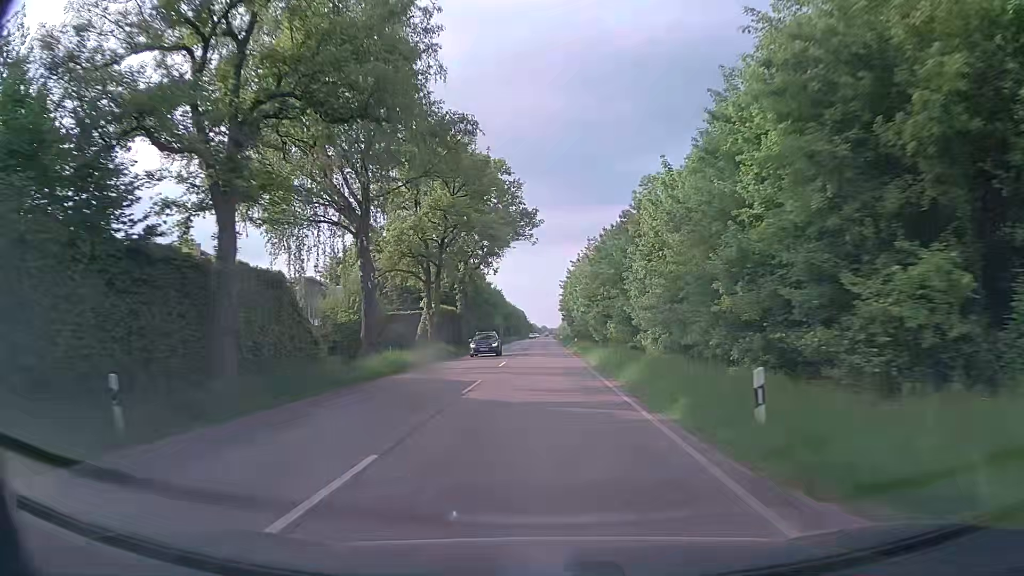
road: secondary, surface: asphalt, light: Day
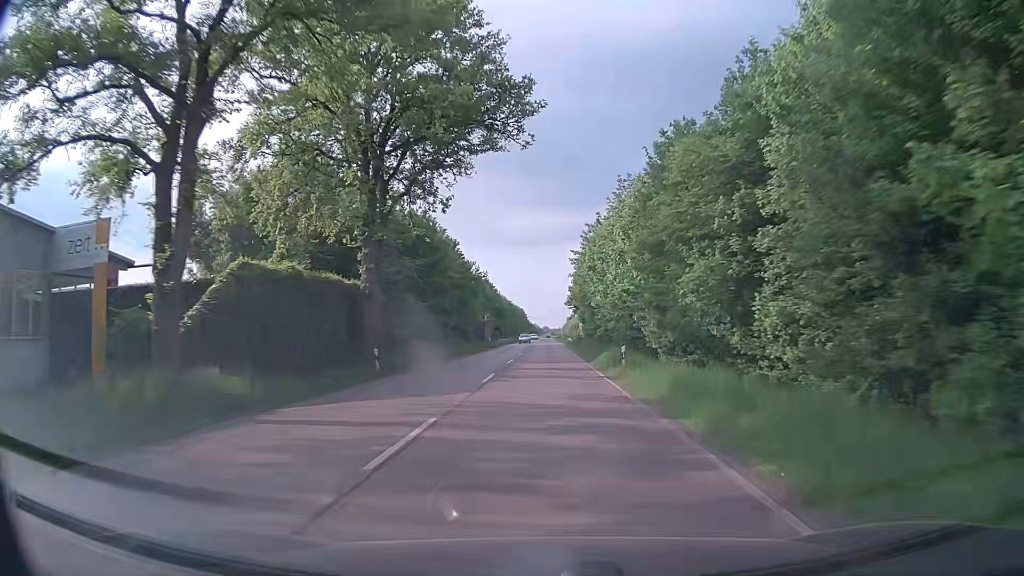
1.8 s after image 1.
(-0.1, +32.8) m; 0°
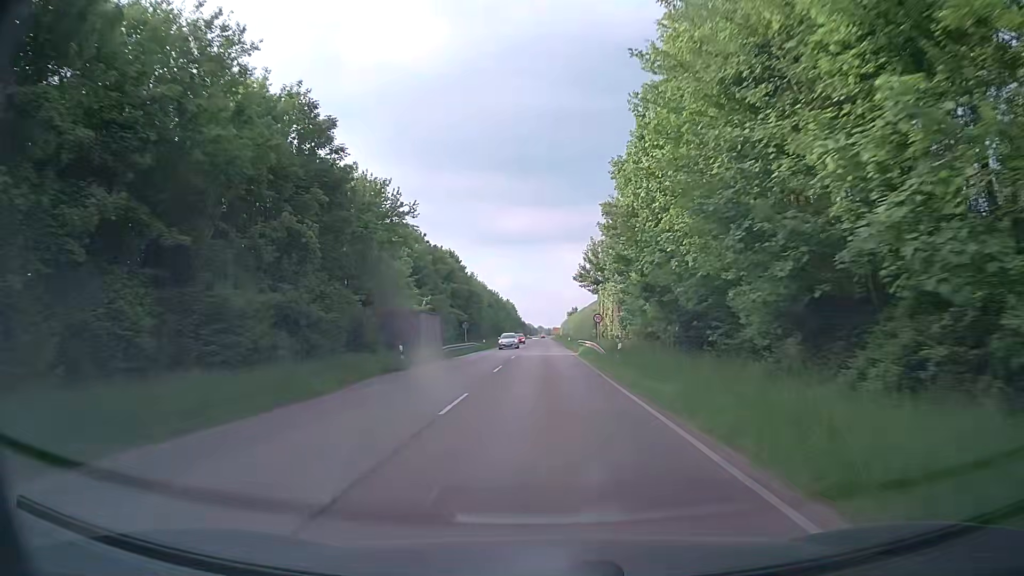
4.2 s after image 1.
(-0.3, +43.6) m; 0°
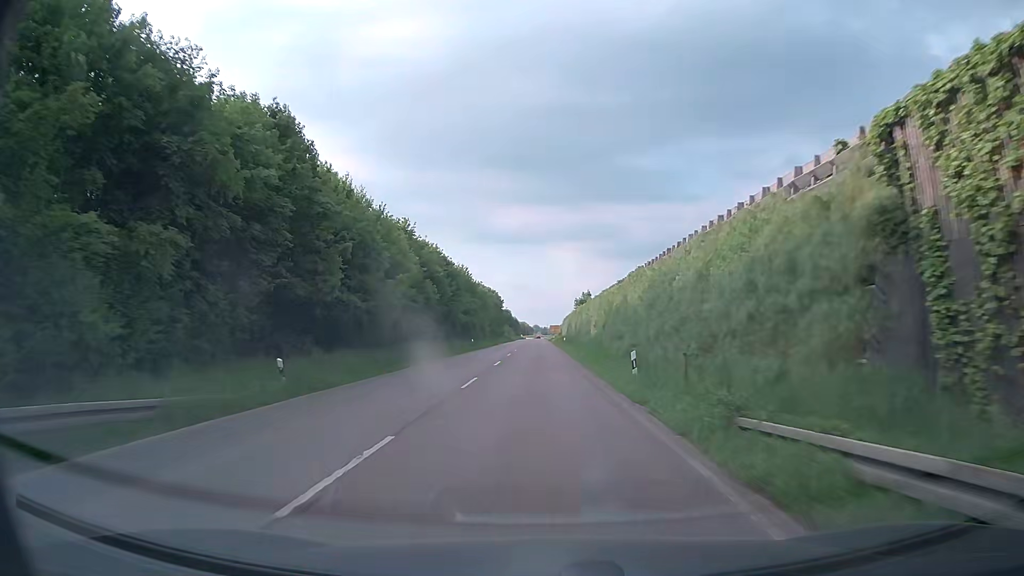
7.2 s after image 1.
(+0.2, +54.6) m; 0°
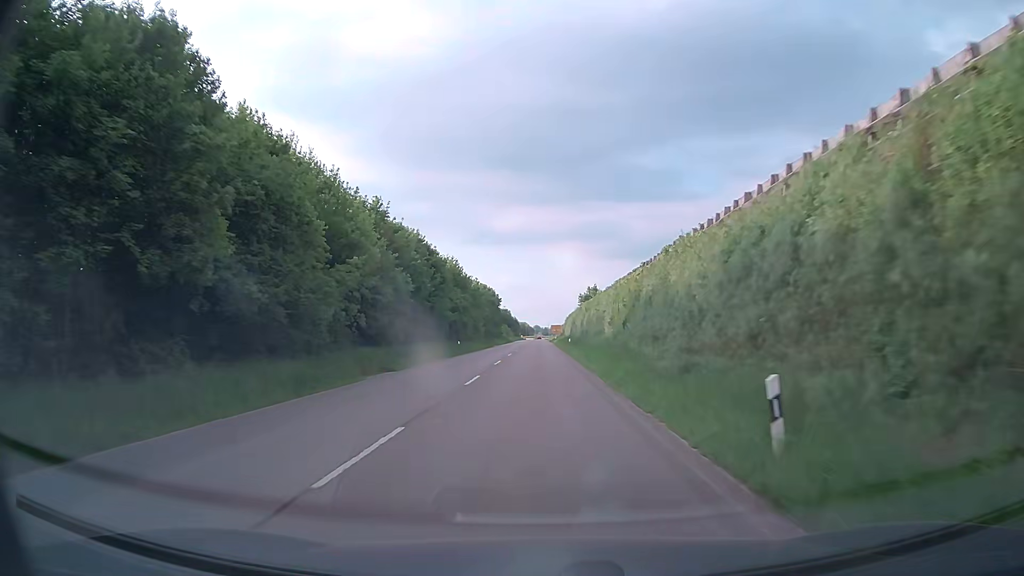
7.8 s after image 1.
(0.0, +10.9) m; 0°
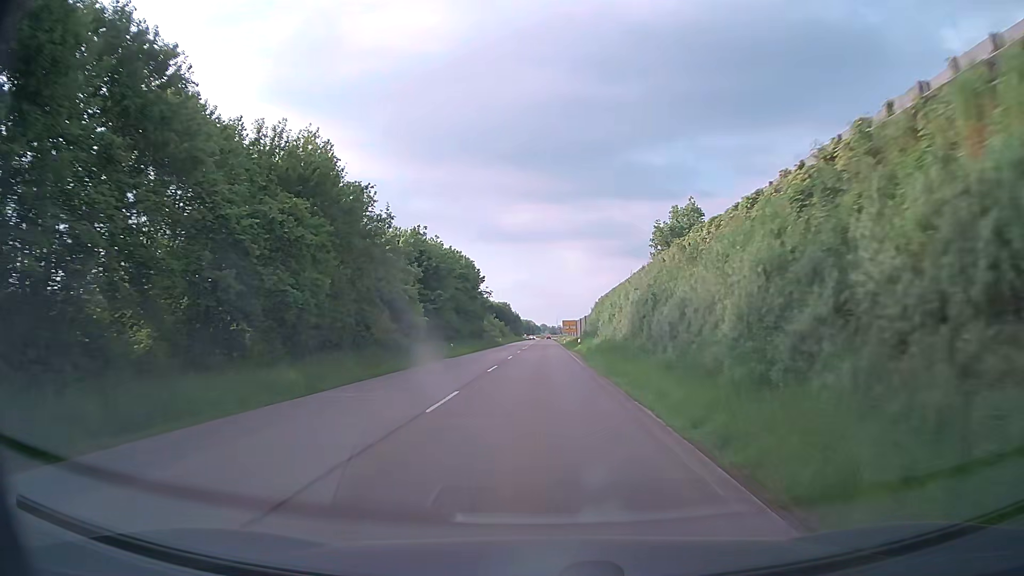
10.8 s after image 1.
(-0.3, +54.5) m; -1°
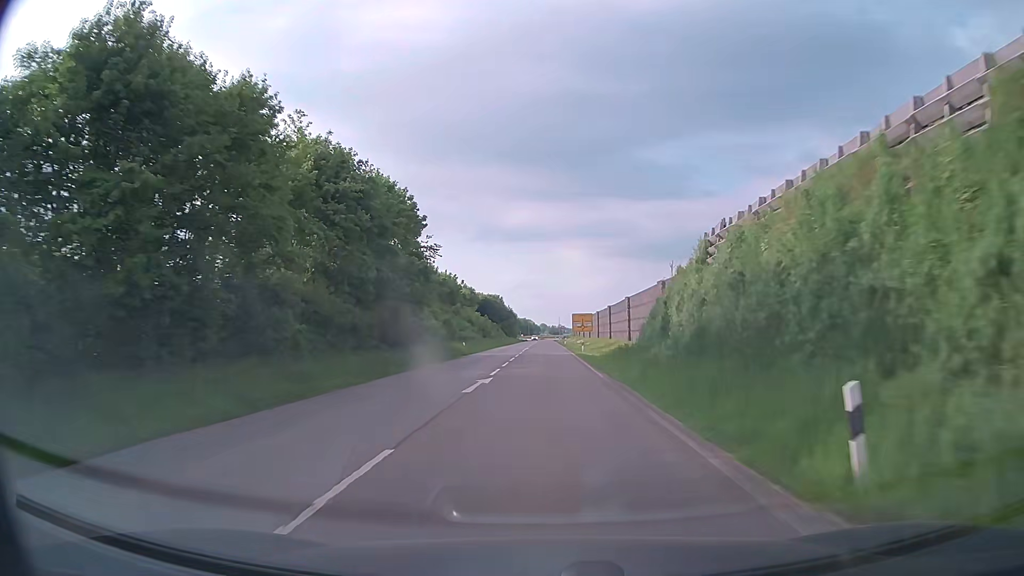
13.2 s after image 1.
(0.0, +43.6) m; 0°
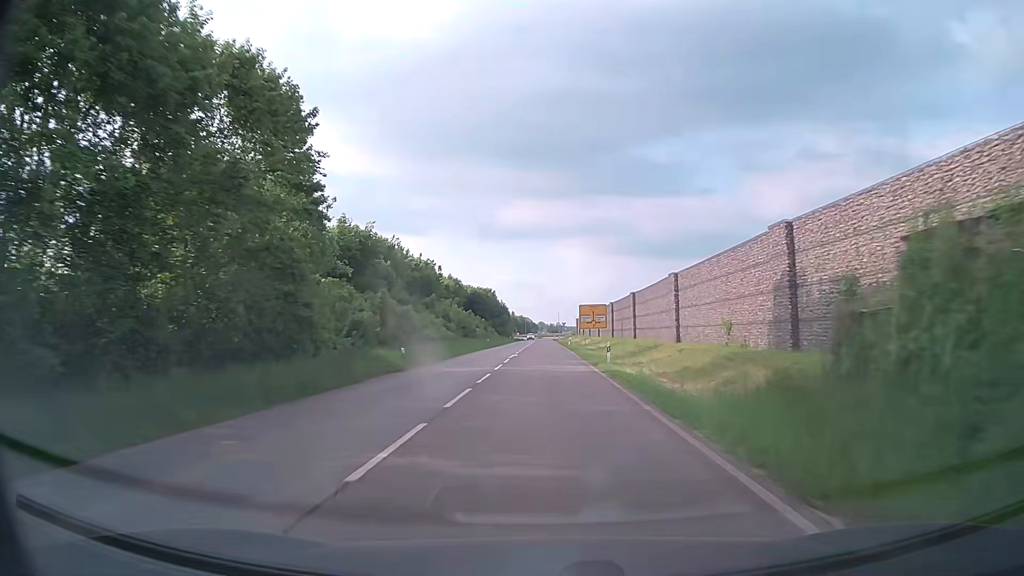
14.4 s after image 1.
(0.0, +21.8) m; 0°
(0, +10) (0, +20) (0, +30) (0, +40) (0, +50) (0, +60) (0, +70) (0, +80) (0, +90) (0, +100) m
